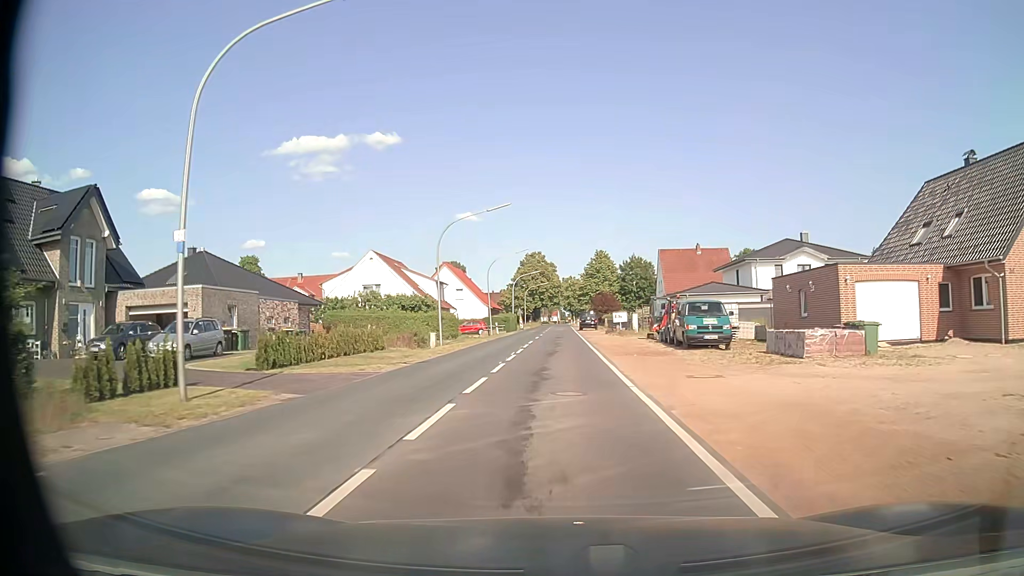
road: secondary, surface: asphalt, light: Day
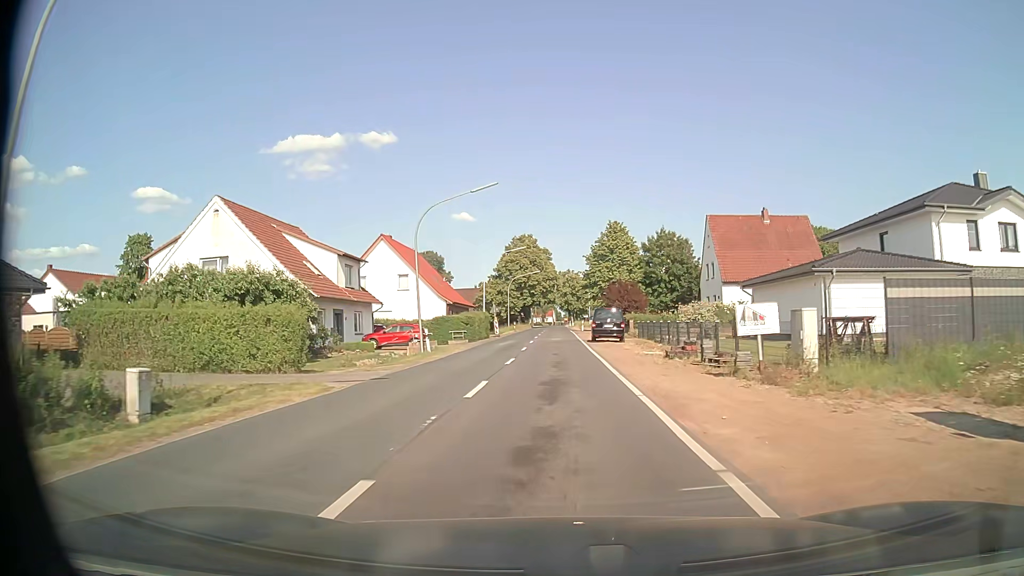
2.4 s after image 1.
(+0.2, +31.9) m; +1°
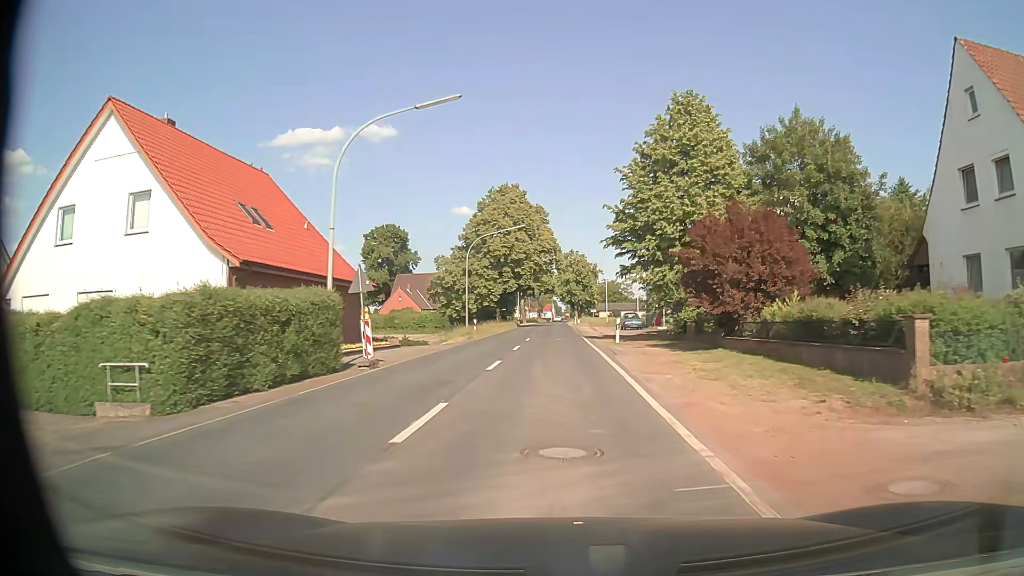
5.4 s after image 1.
(-0.1, +40.8) m; 0°
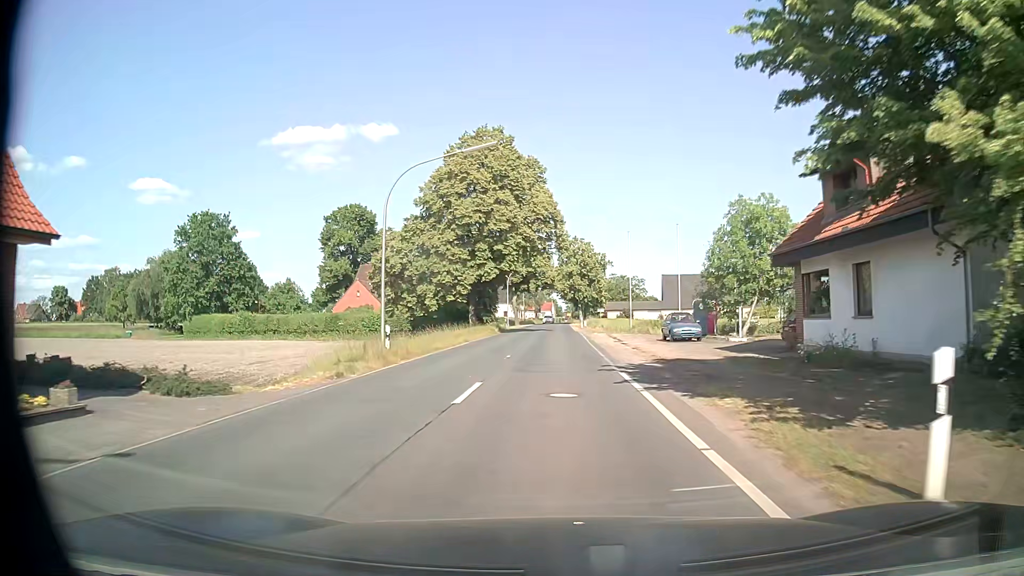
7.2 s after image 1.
(-0.1, +23.7) m; 0°
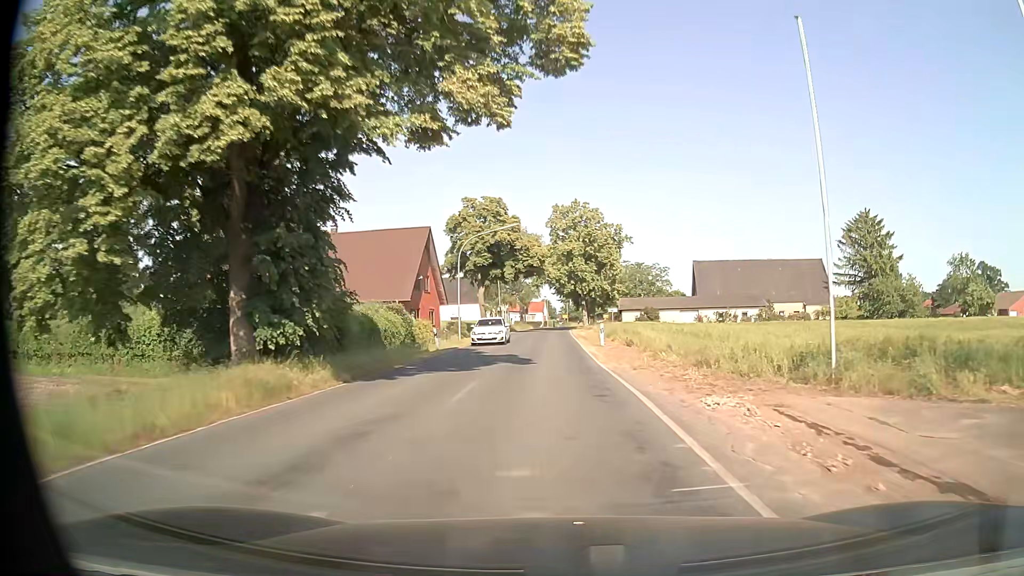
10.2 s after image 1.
(0.0, +38.2) m; 0°
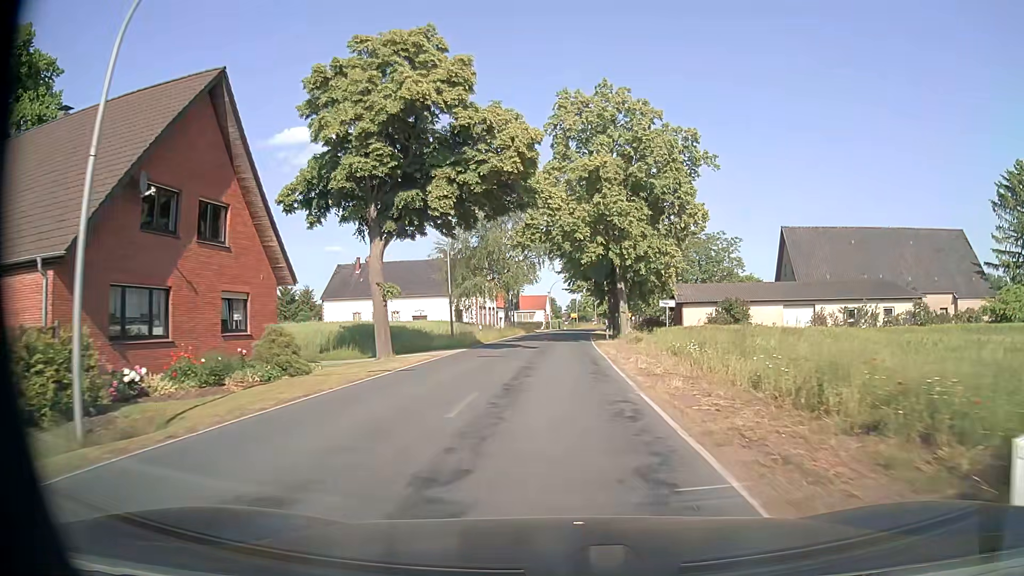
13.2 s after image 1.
(-0.1, +39.3) m; 0°
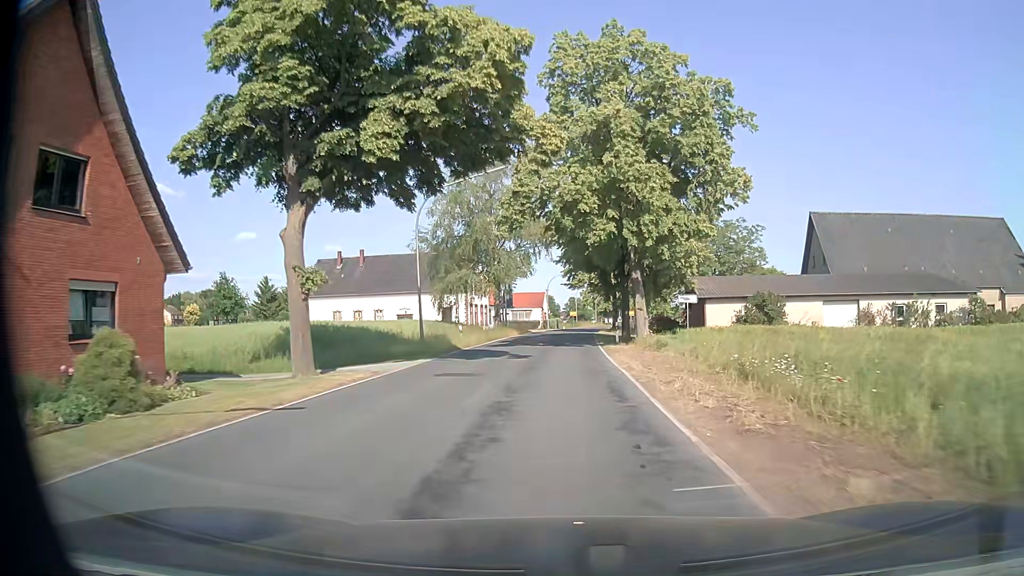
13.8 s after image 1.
(0.0, +8.1) m; 0°
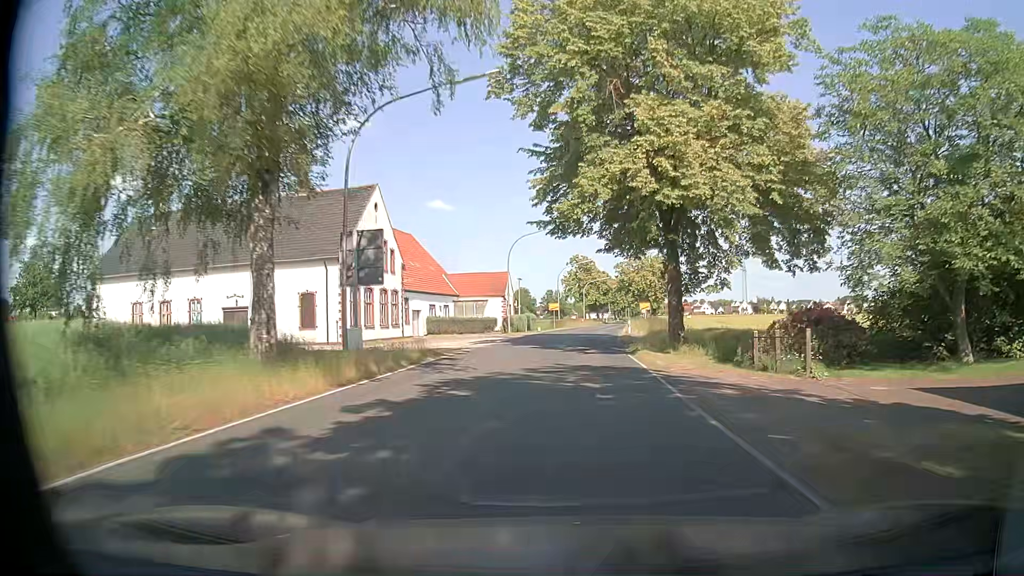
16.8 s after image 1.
(+0.5, +41.9) m; +1°
(0, +10) (0, +20) (+1, +30) (+2, +40) (+3, +50) (+4, +60) (+6, +70) (+7, +80) (+9, +89) (+10, +99) m
